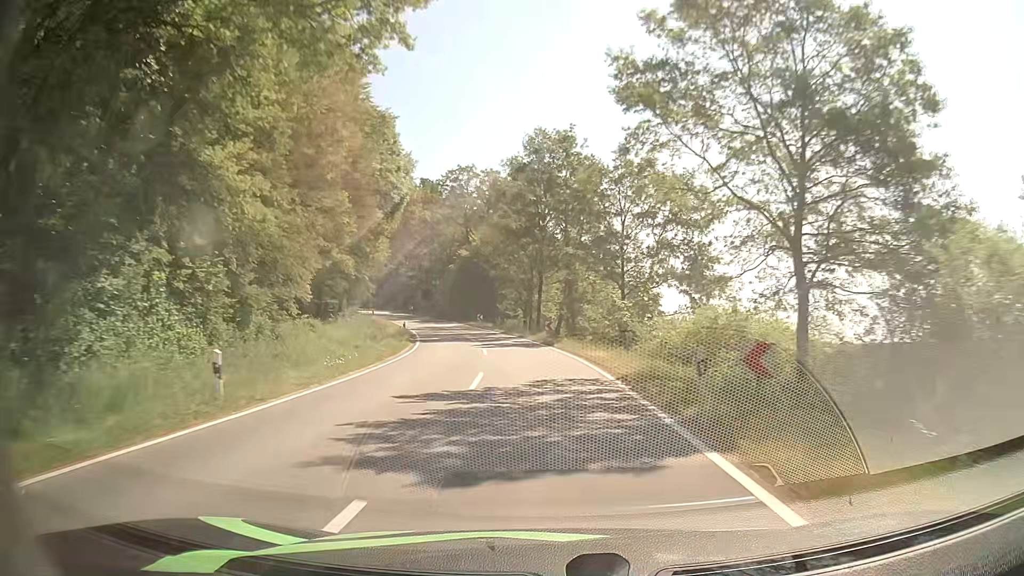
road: tertiary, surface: asphalt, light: Day
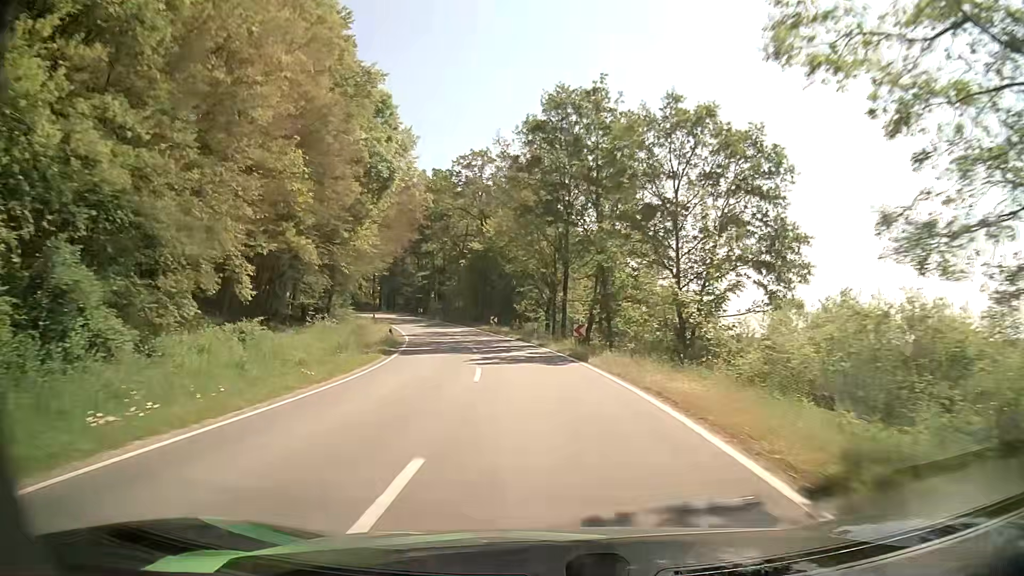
(-0.2, +10.8) m; -1°
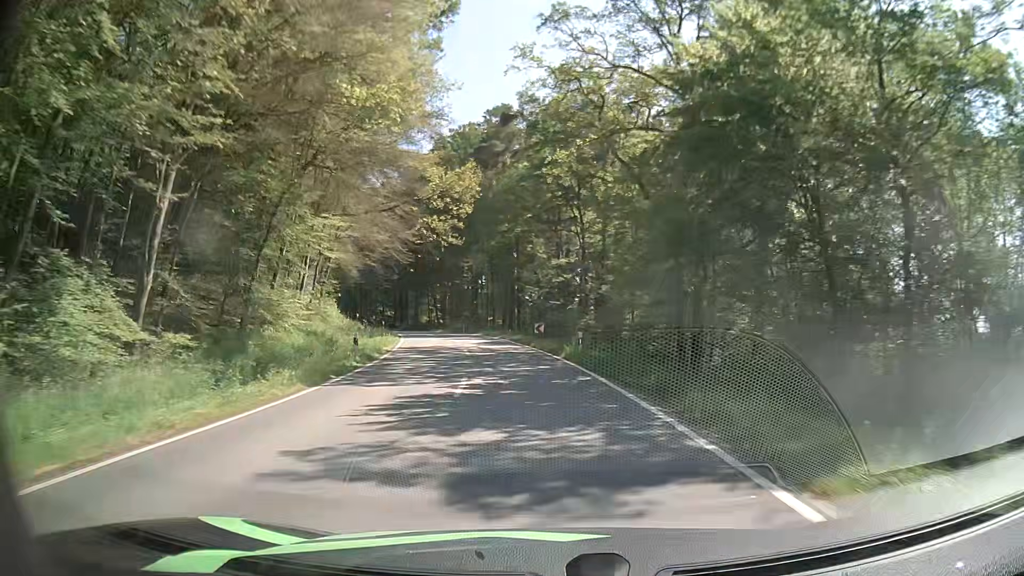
(-7.2, +51.9) m; -15°
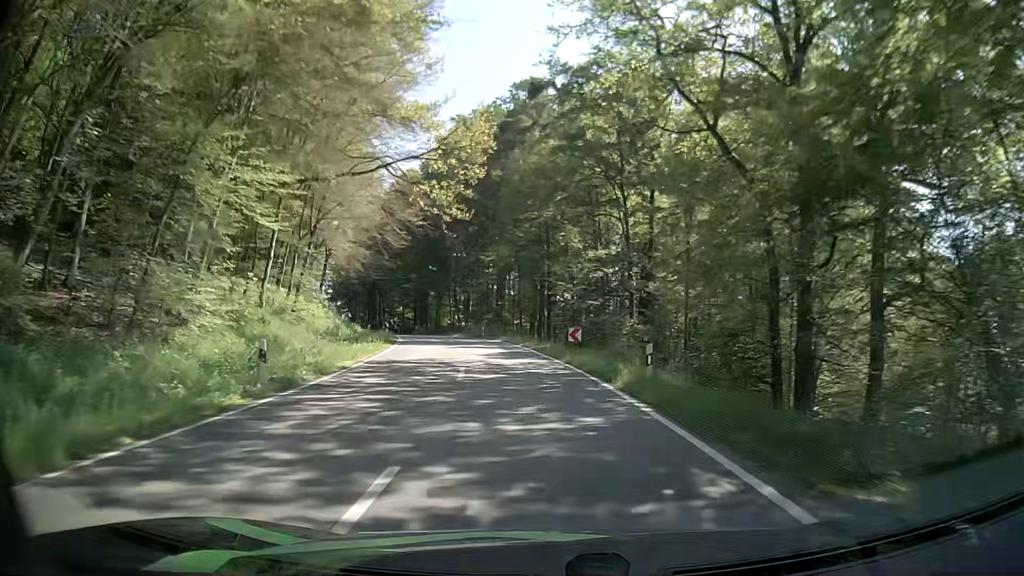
(-0.2, +10.1) m; -3°
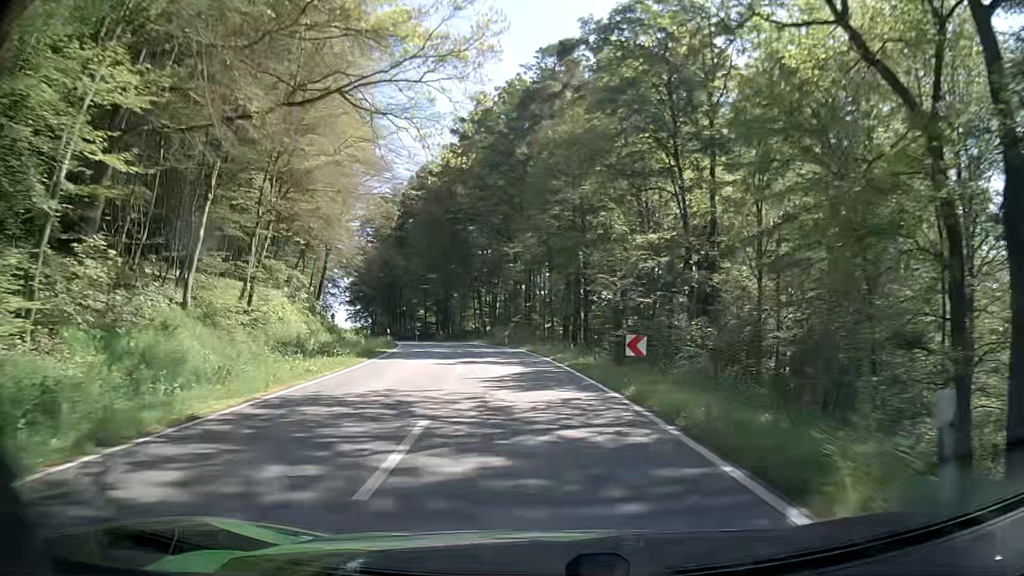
(-0.1, +10.0) m; -2°
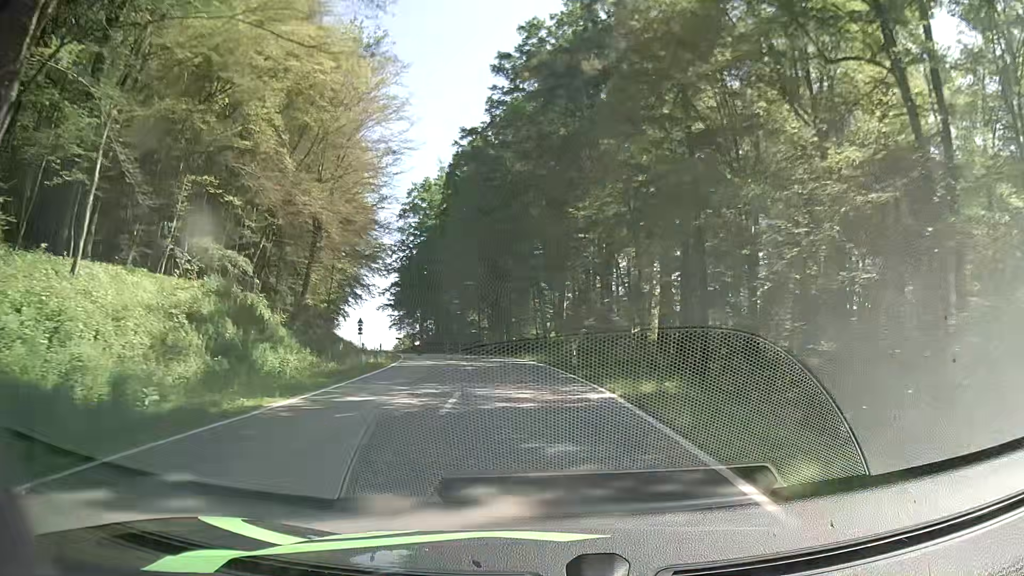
(-1.1, +19.6) m; -6°
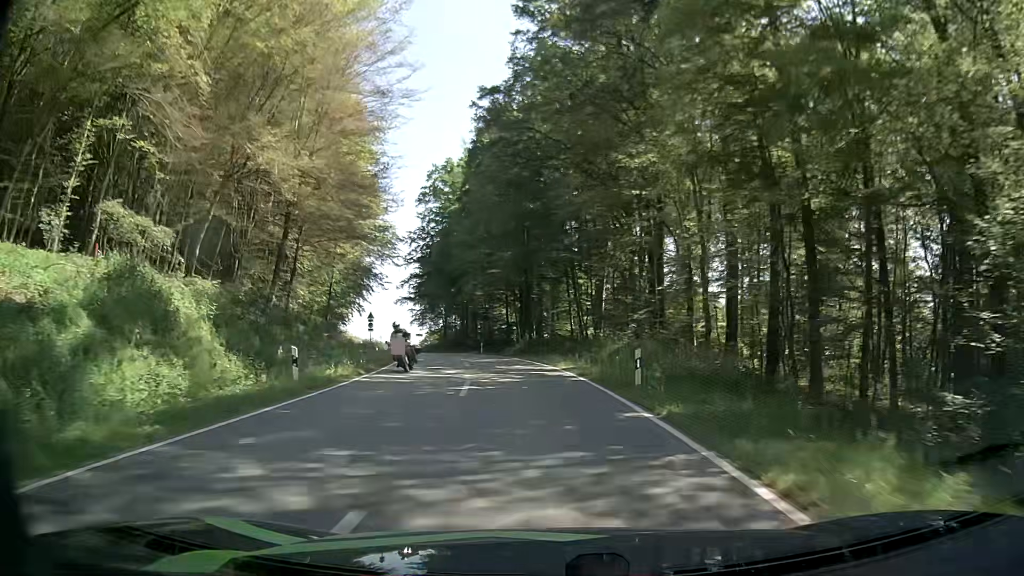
(-0.4, +9.8) m; -4°
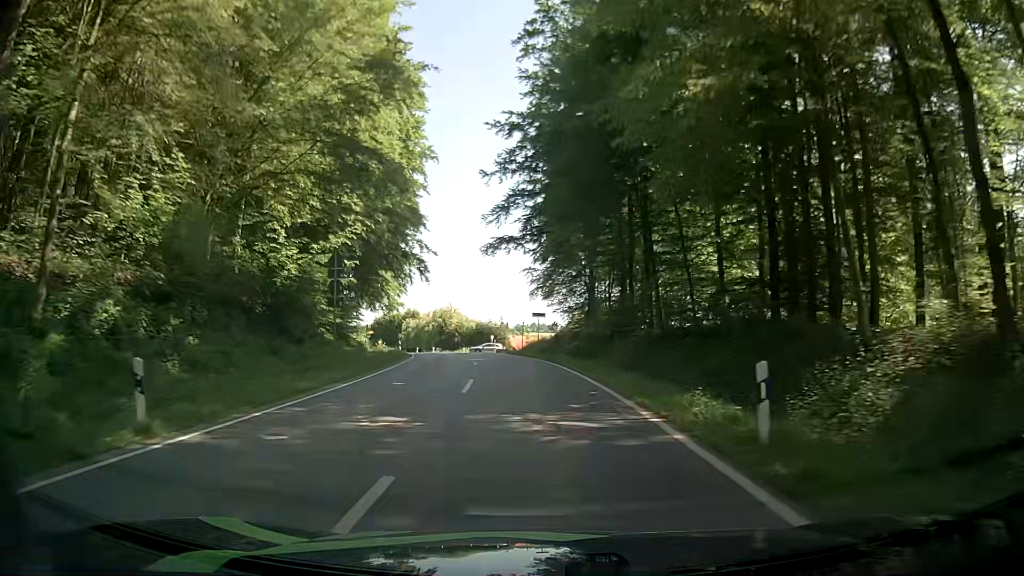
(-6.1, +49.1) m; -14°
(0, +10) (-1, +20) (-2, +30) (-3, +40) (-5, +50) (-7, +59) (-9, +69) (-12, +79) (-16, +88) (-20, +97) m
